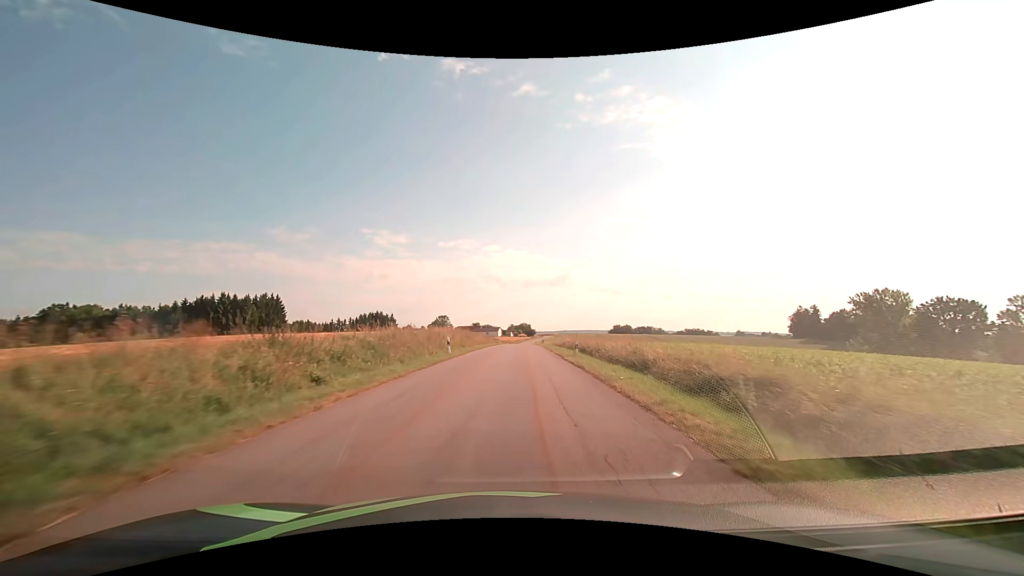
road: tertiary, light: Day
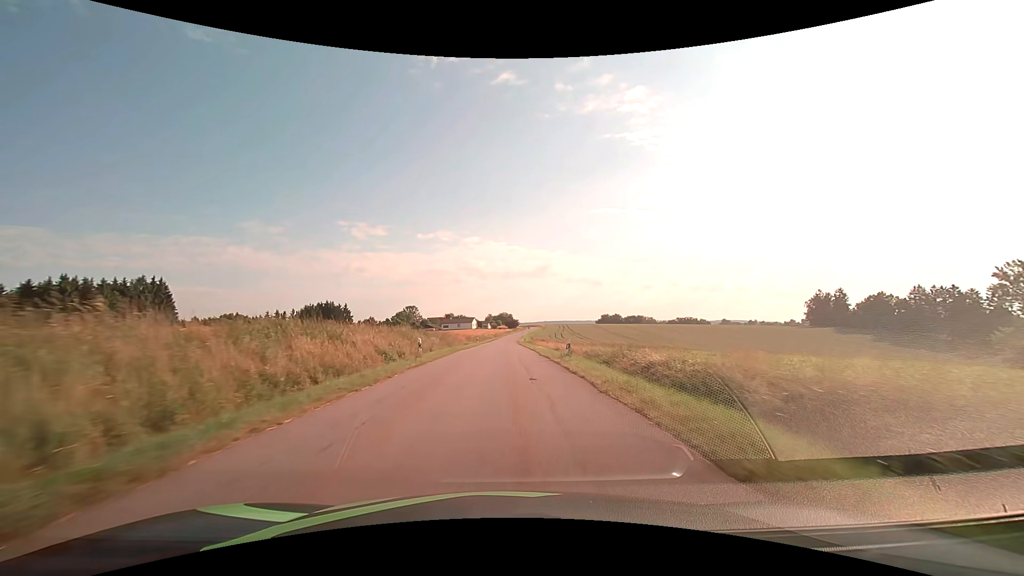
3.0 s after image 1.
(+1.9, +54.5) m; +2°
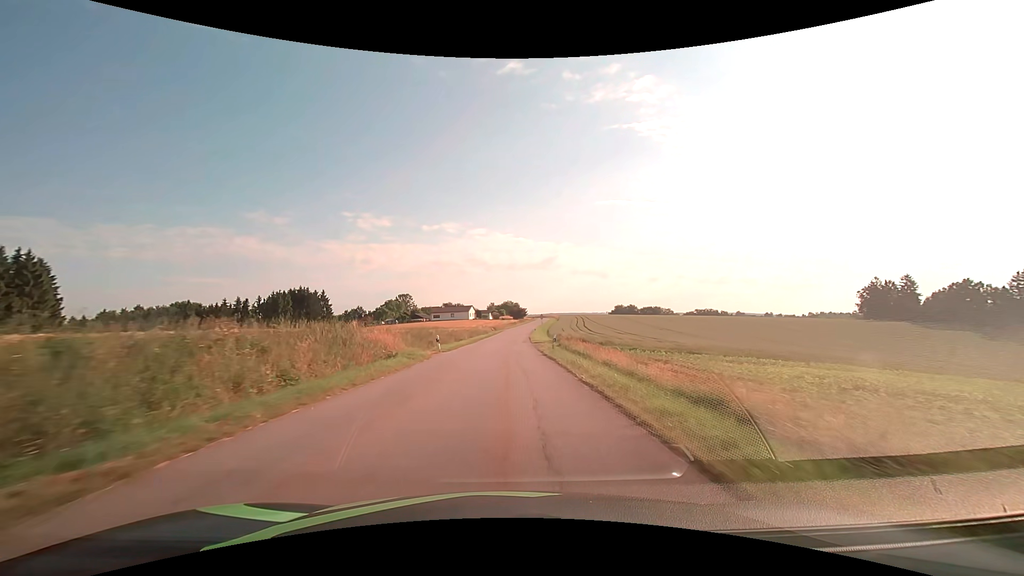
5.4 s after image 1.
(+0.2, +43.8) m; -1°
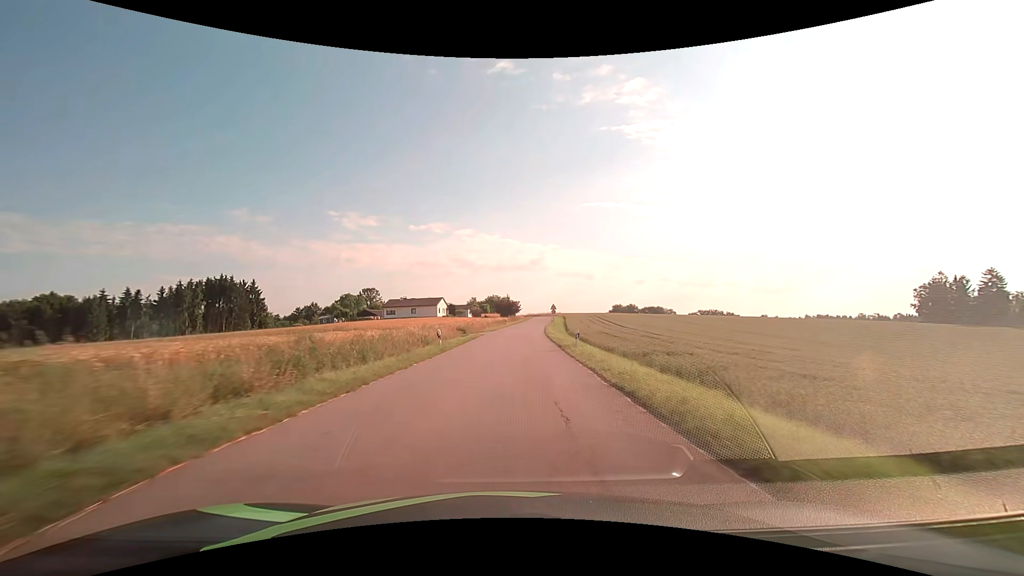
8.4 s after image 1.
(+0.3, +54.5) m; +2°
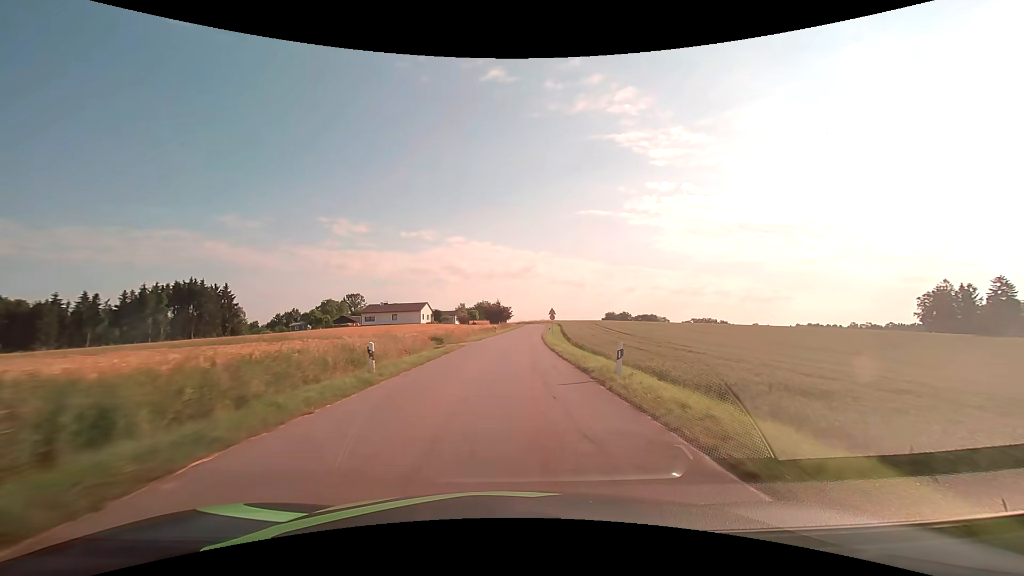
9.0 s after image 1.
(0.0, +10.8) m; +1°
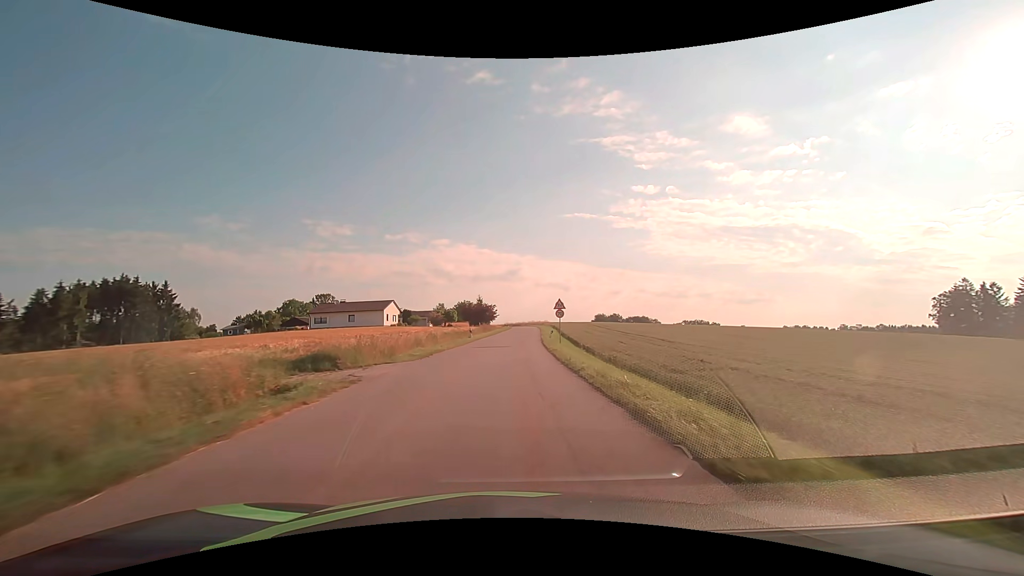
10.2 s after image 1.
(+0.5, +21.4) m; +2°
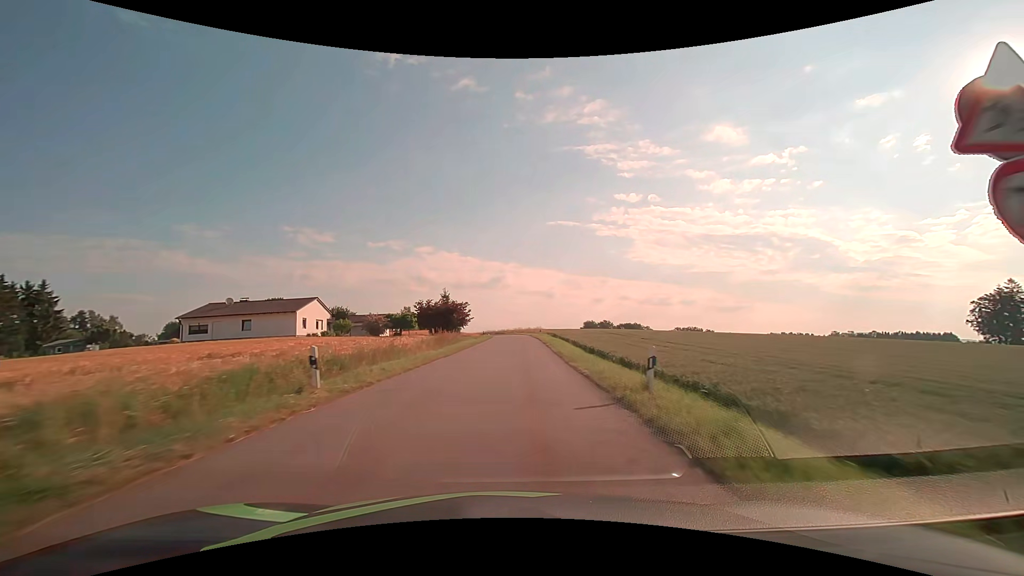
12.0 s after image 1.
(+0.4, +32.0) m; +2°
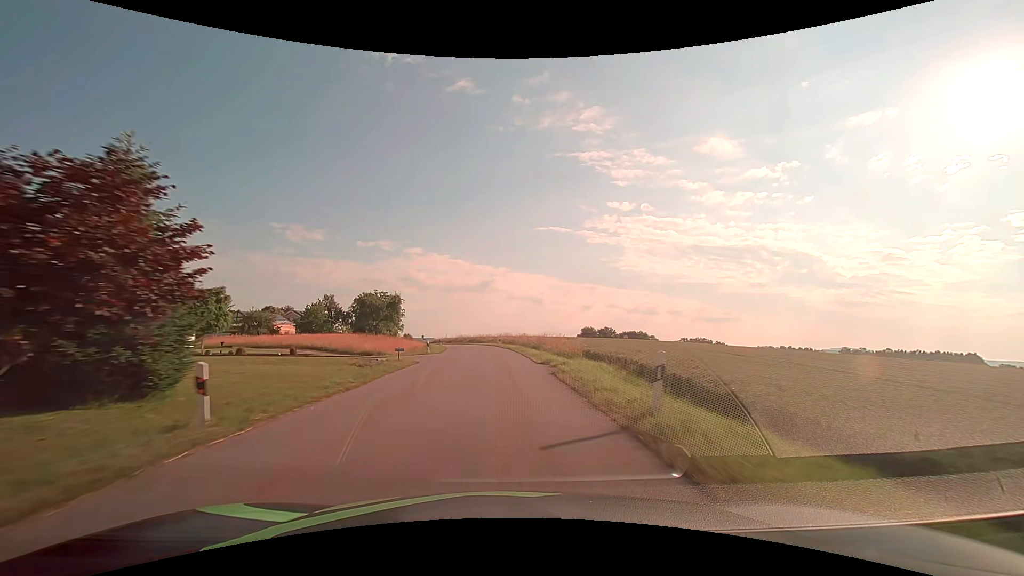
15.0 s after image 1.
(+1.6, +53.0) m; +2°
(0, +10) (0, +20) (-1, +30) (-1, +40) (-2, +50) (-3, +60) (-5, +70) (-7, +79) (-10, +89) (-12, +99) m
